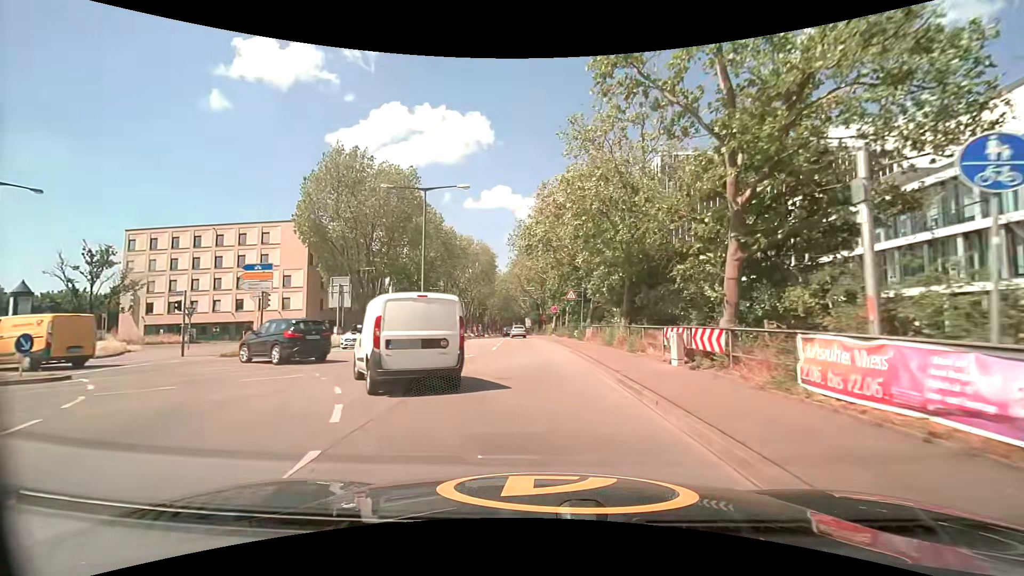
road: secondary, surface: asphalt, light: Day
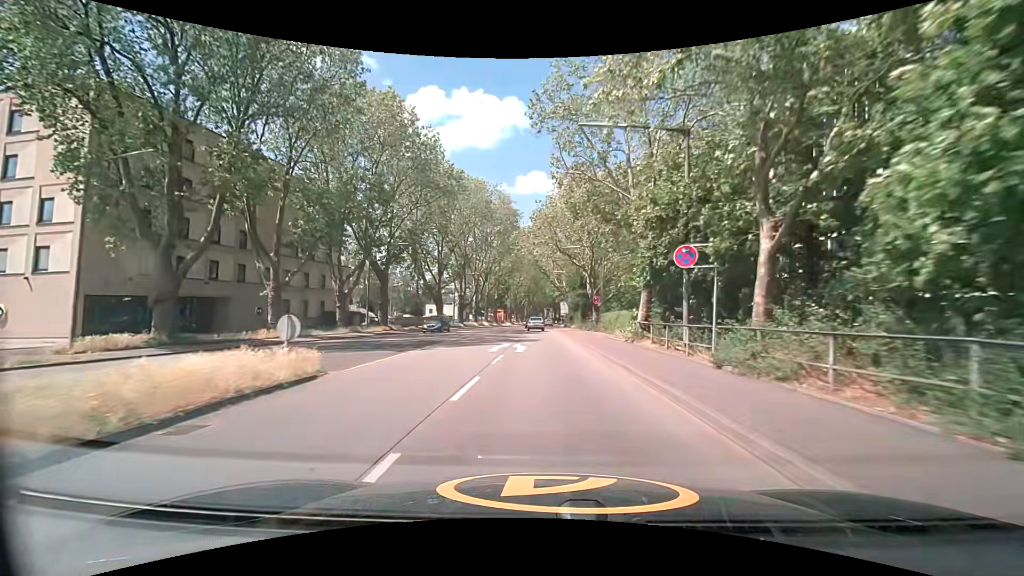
(-1.3, +36.4) m; -3°
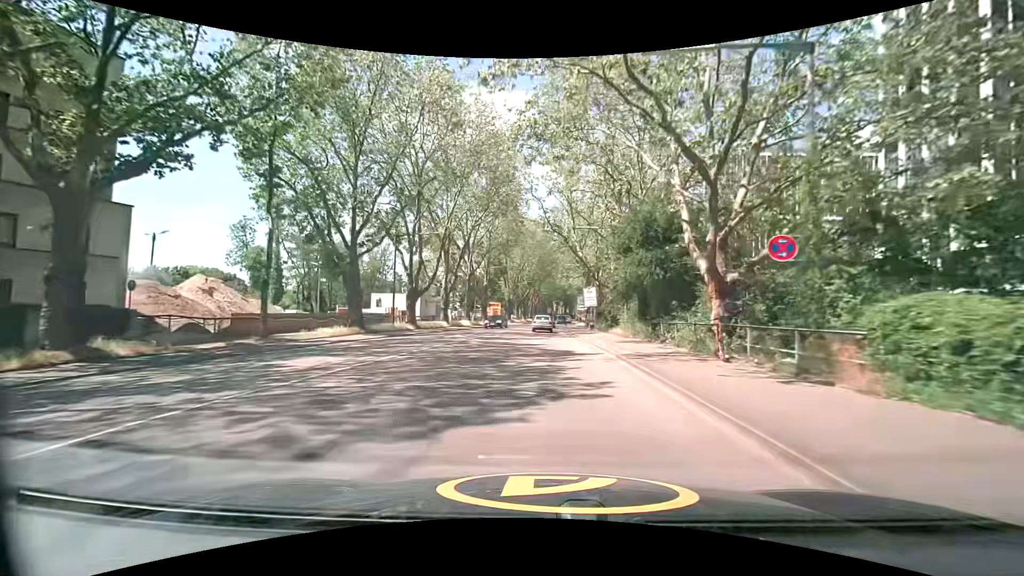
(-0.3, +33.6) m; -1°
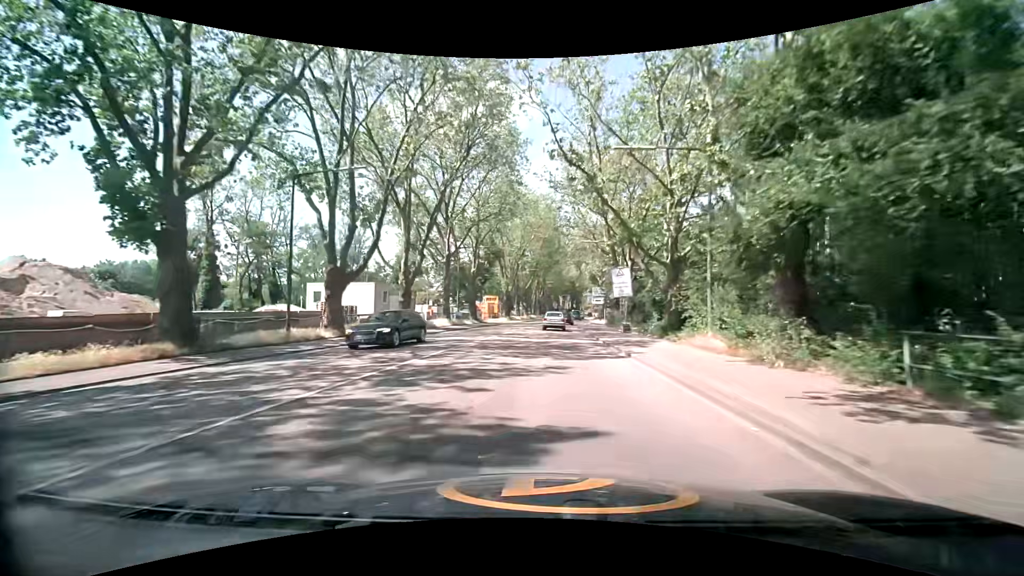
(-0.2, +17.5) m; -1°
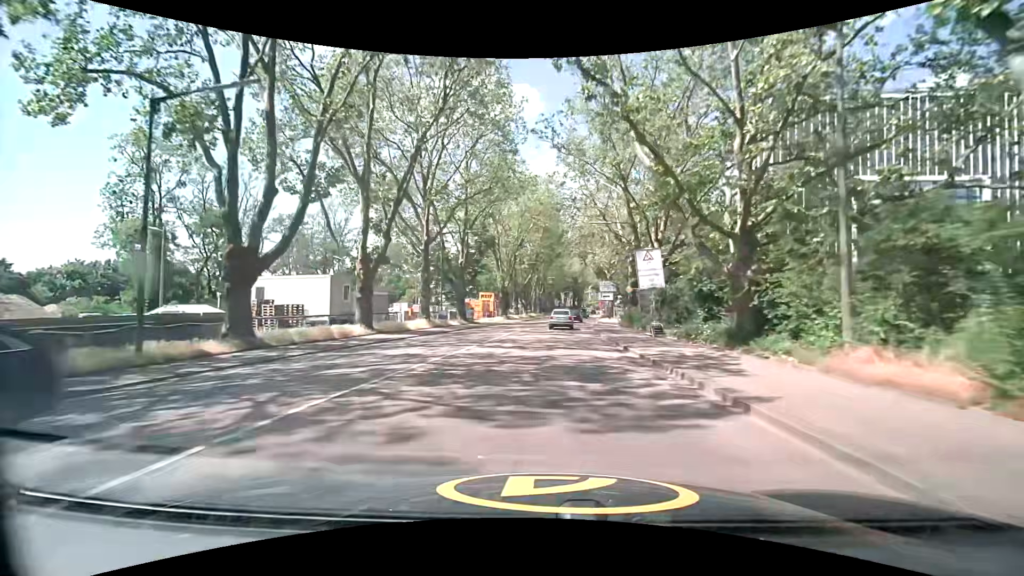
(0.0, +8.6) m; -1°
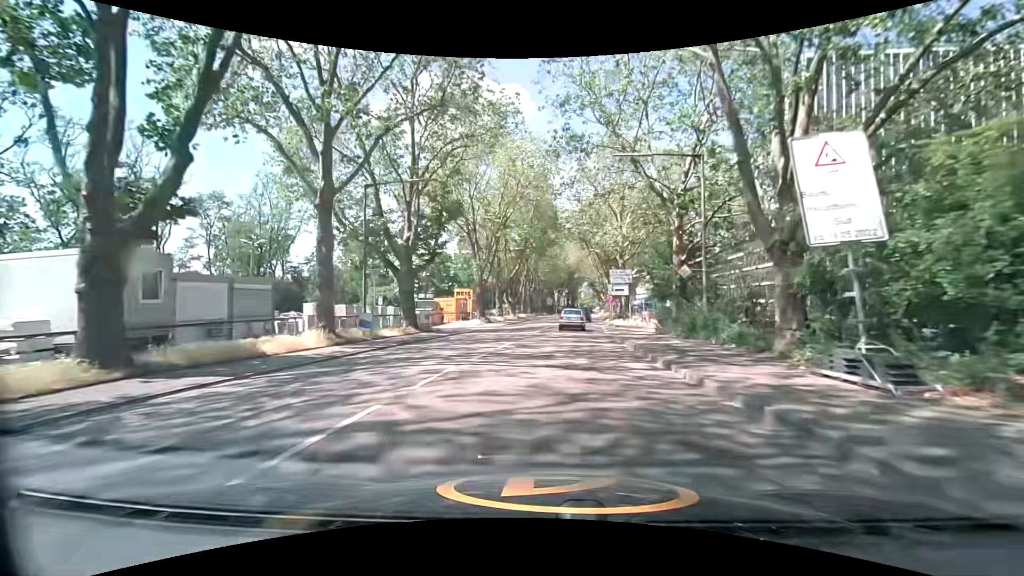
(+0.2, +16.3) m; +1°
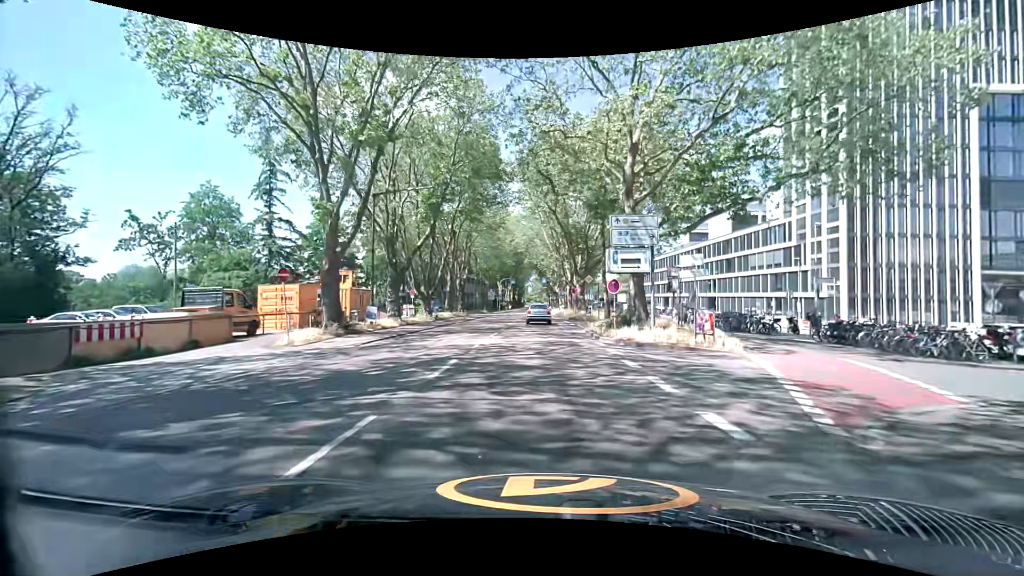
(+0.9, +25.6) m; +5°
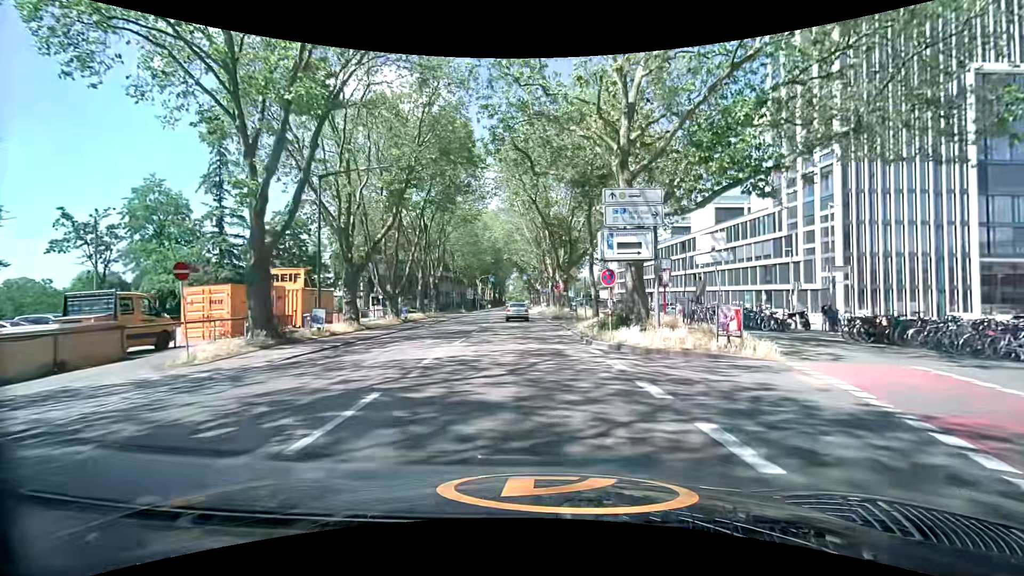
(+0.1, +4.1) m; +1°
